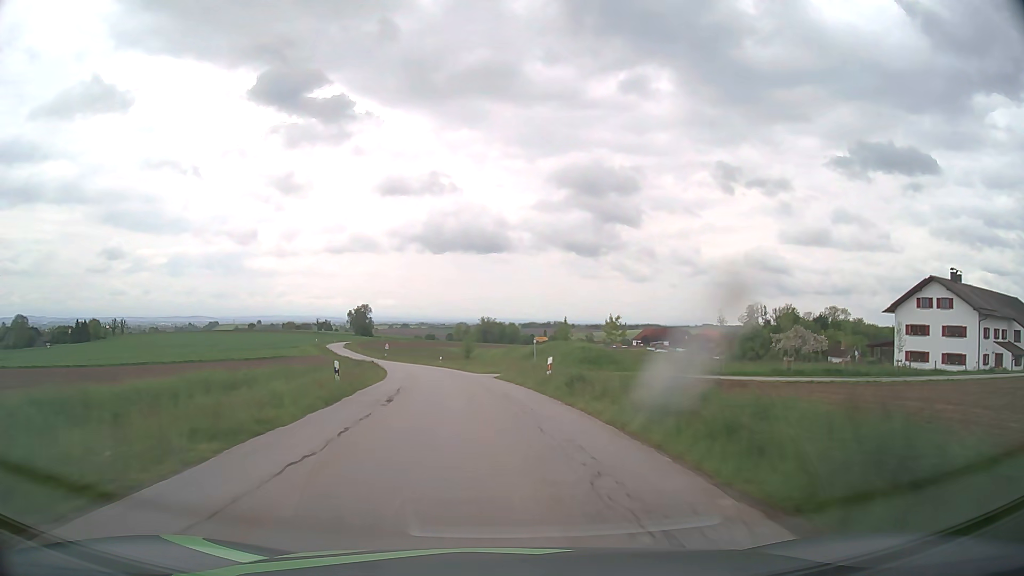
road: tertiary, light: Day
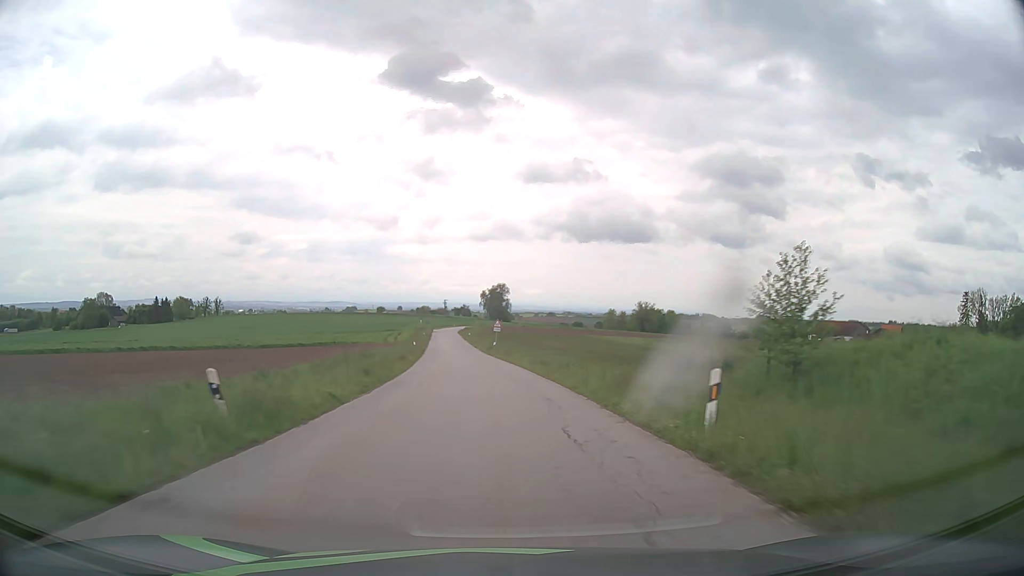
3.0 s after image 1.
(-8.0, +61.7) m; -13°
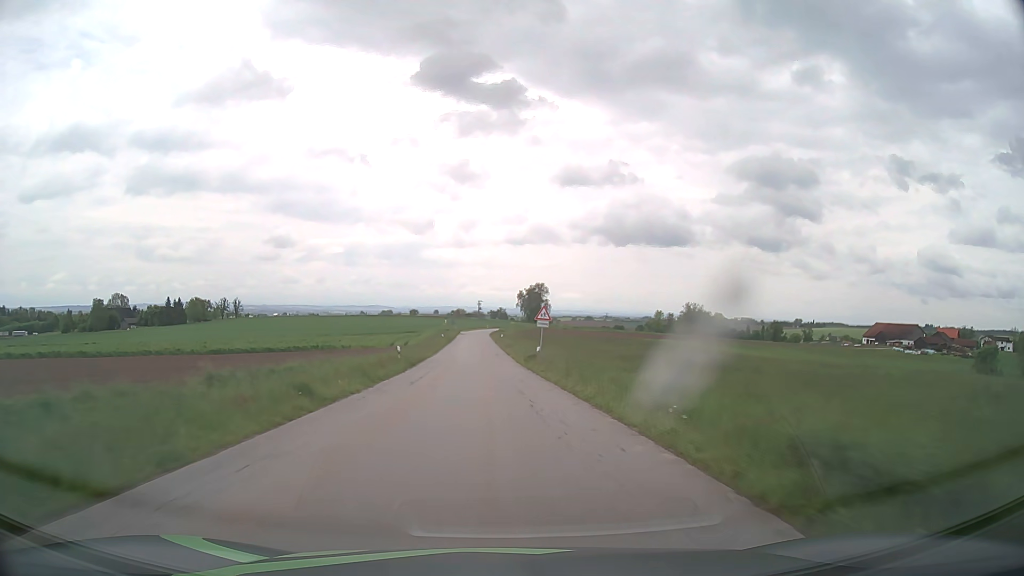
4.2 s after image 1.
(-0.7, +25.4) m; -3°
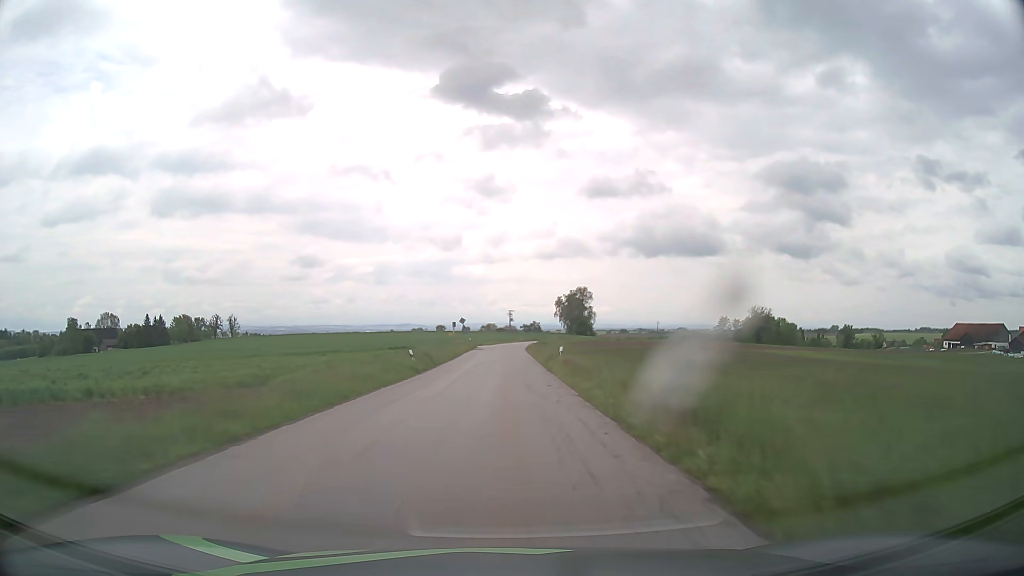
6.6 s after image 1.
(-1.6, +51.1) m; -3°
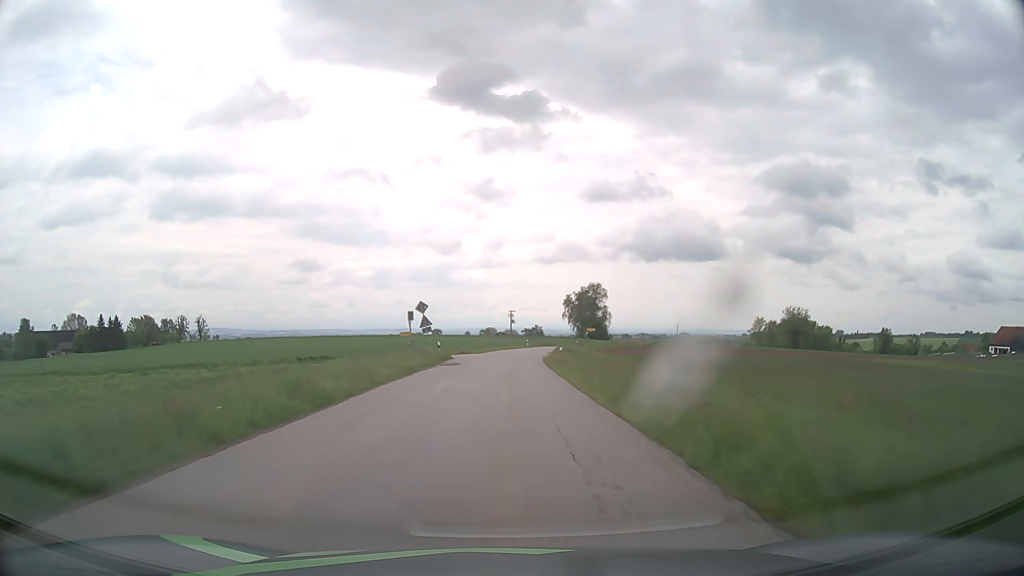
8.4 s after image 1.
(-0.1, +37.7) m; 0°
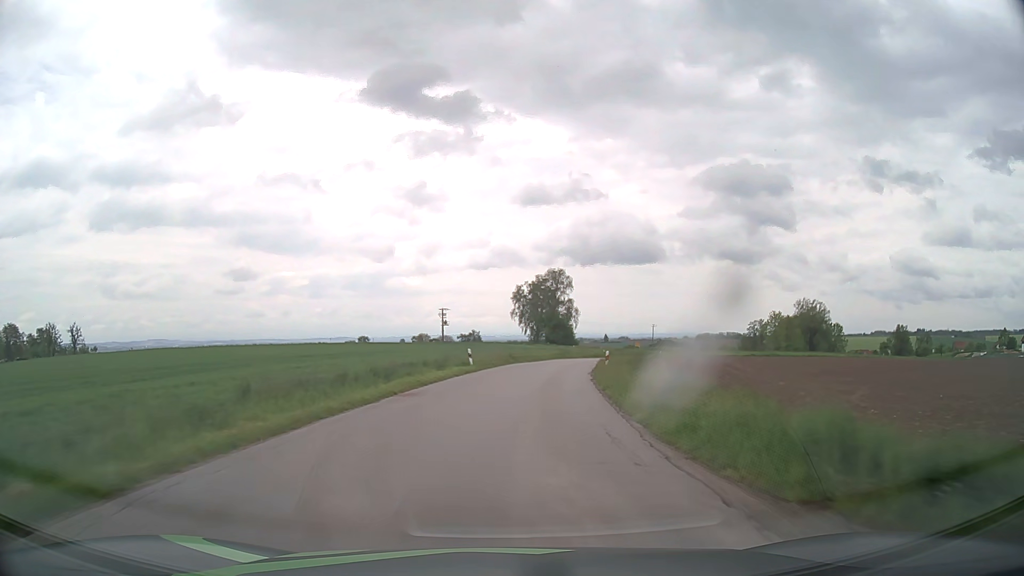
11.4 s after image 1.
(+1.2, +59.1) m; +5°
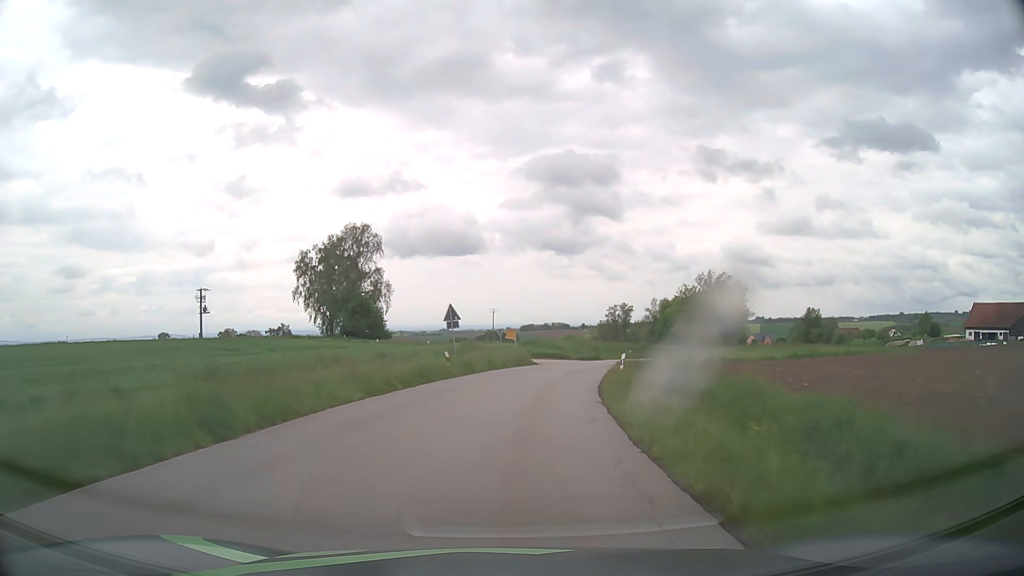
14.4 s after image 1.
(+6.9, +56.2) m; +15°
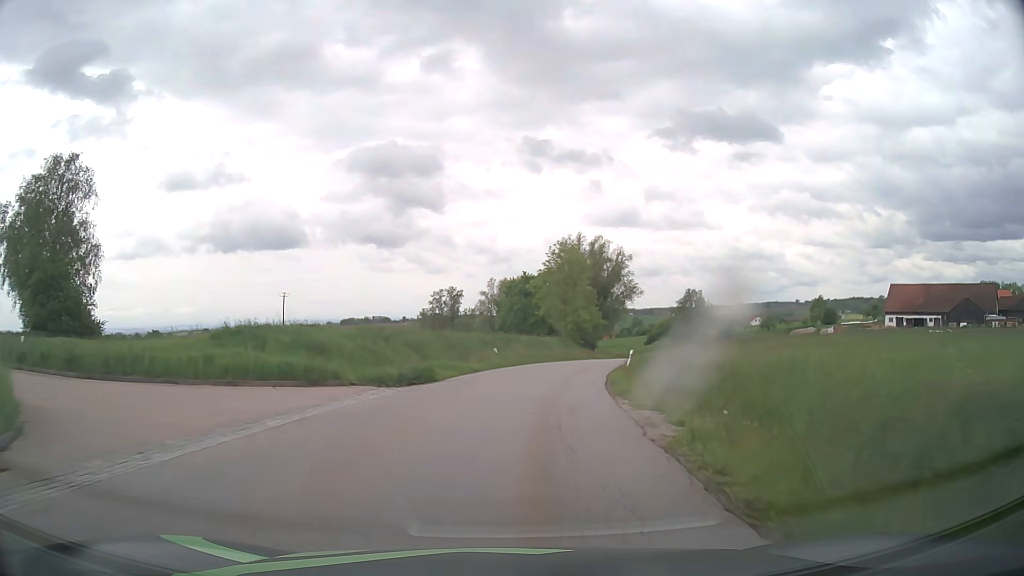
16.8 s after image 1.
(+5.2, +42.3) m; +15°
(0, +10) (+1, +20) (+3, +30) (+5, +40) (+8, +49) (+11, +59) (+14, +68) (+17, +78) (+19, +87) (+21, +97) m
